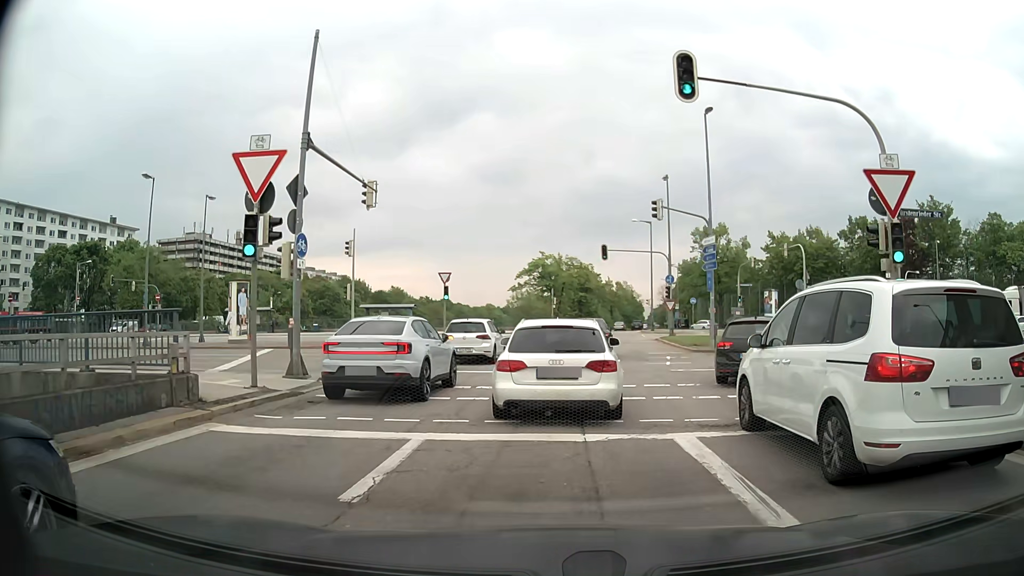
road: motorway_link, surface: asphalt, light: Day
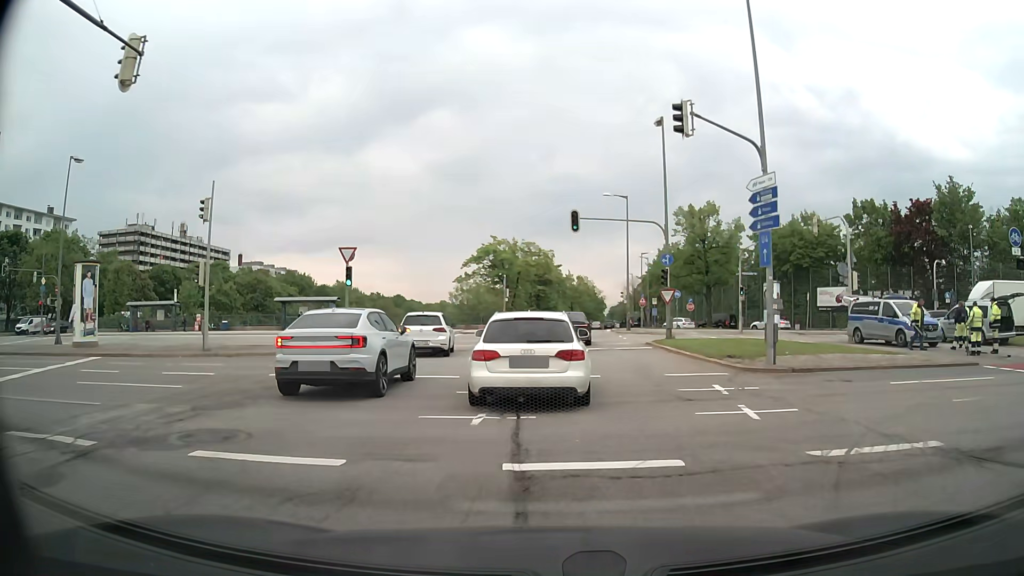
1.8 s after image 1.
(+0.3, +12.7) m; +3°
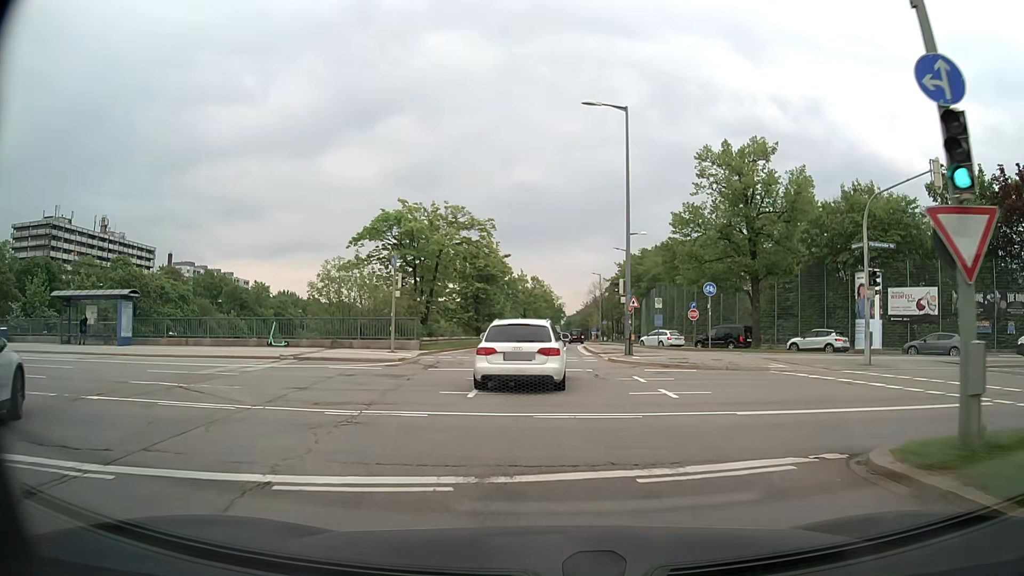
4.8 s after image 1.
(+0.9, +25.1) m; +4°
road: secondary
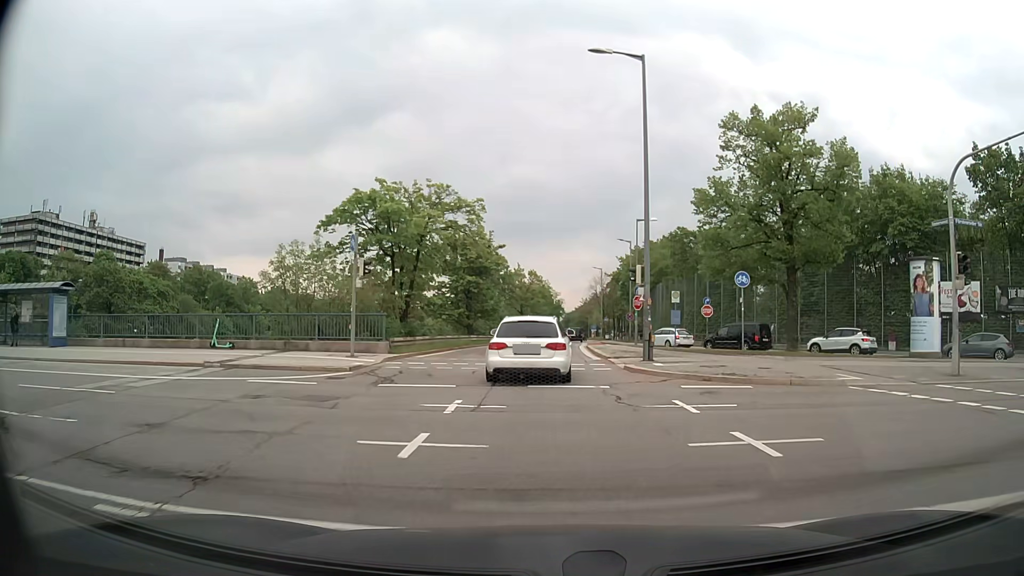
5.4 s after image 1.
(0.0, +5.7) m; 0°
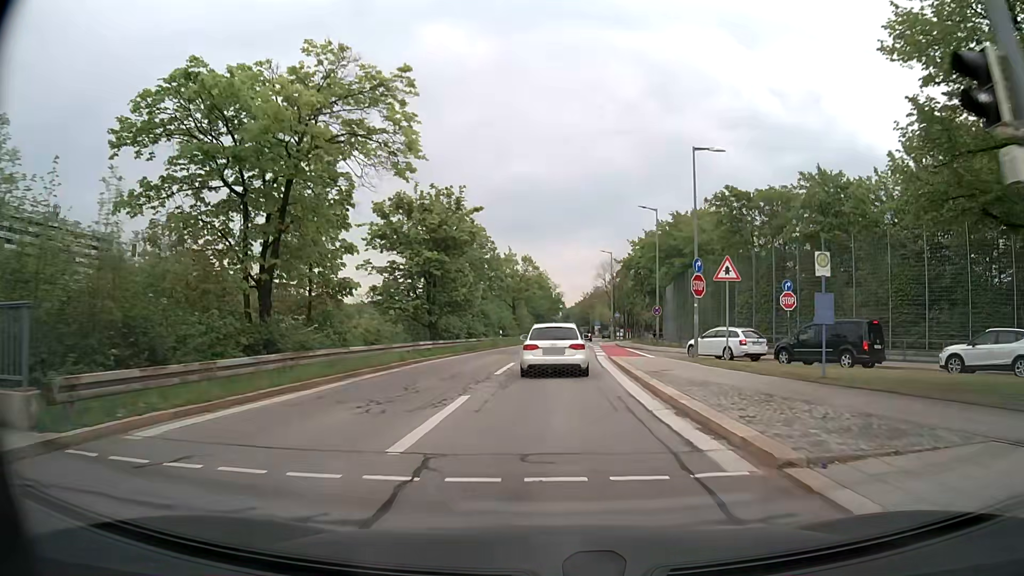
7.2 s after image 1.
(0.0, +18.6) m; 0°
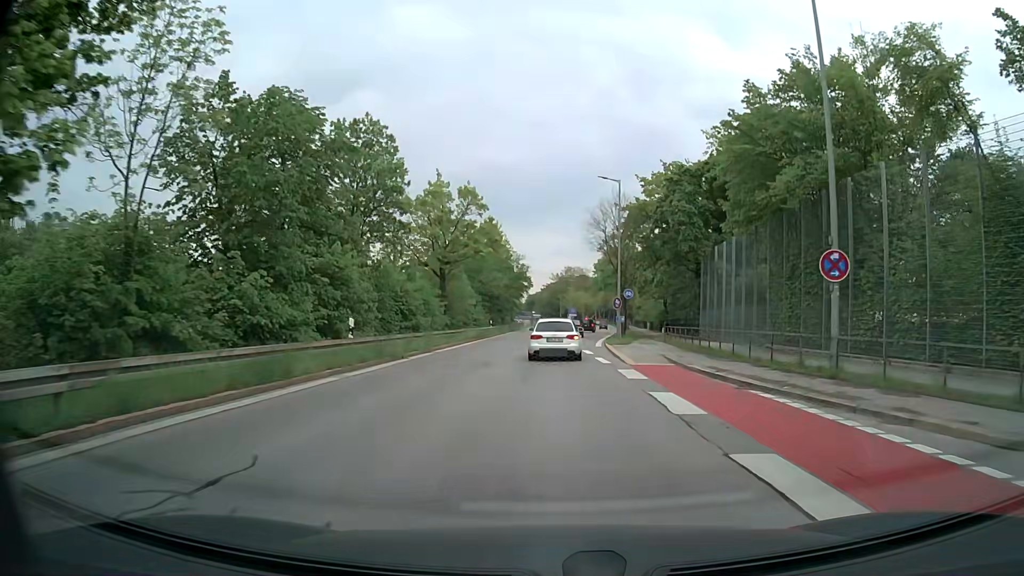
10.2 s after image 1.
(+0.7, +36.6) m; +4°
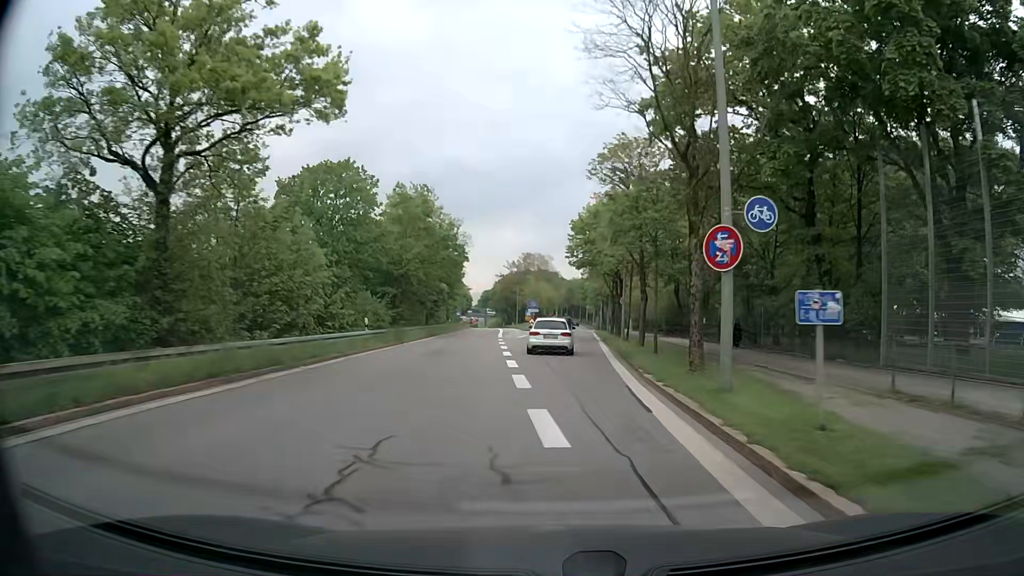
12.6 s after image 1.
(+0.6, +32.8) m; +3°
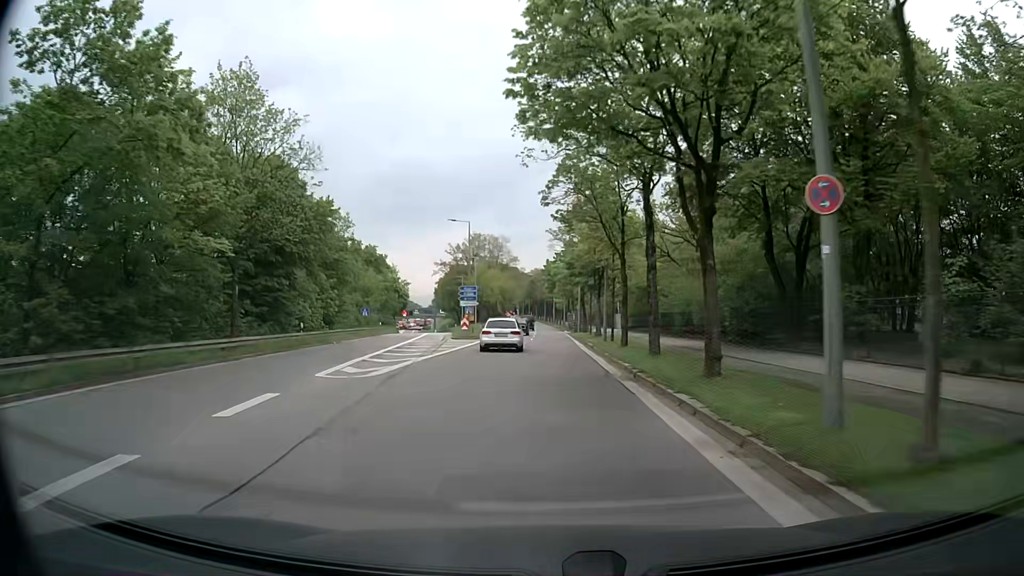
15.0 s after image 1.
(+1.2, +34.3) m; +3°
(0, +10) (0, +20) (0, +30) (0, +40) (0, +50) (-1, +60) (-1, +70) (-2, +80) (-2, +90) (-3, +100) m
